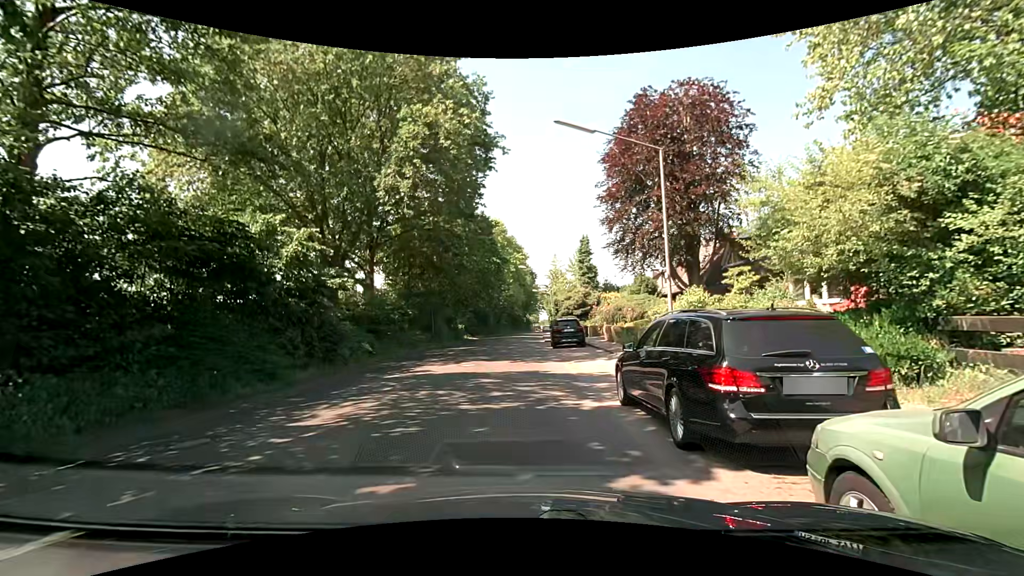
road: unclassified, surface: asphalt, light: Day
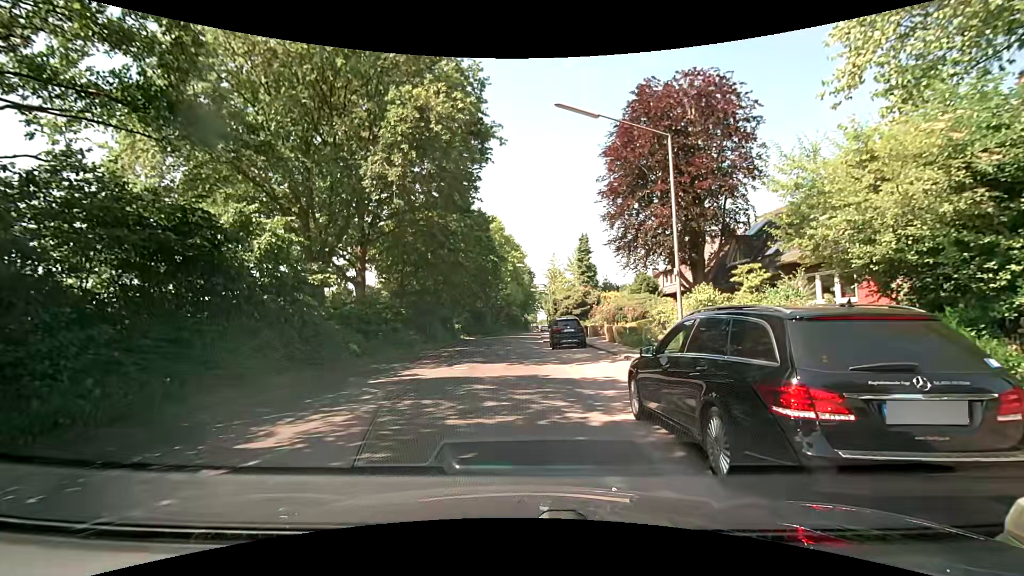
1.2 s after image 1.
(0.0, +1.2) m; 0°
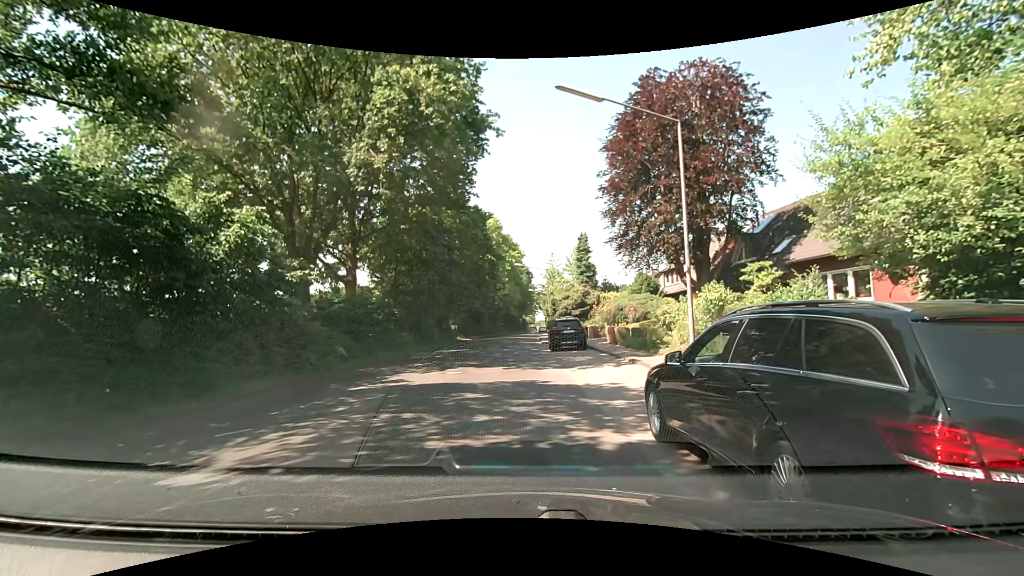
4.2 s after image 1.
(0.0, +1.2) m; 0°
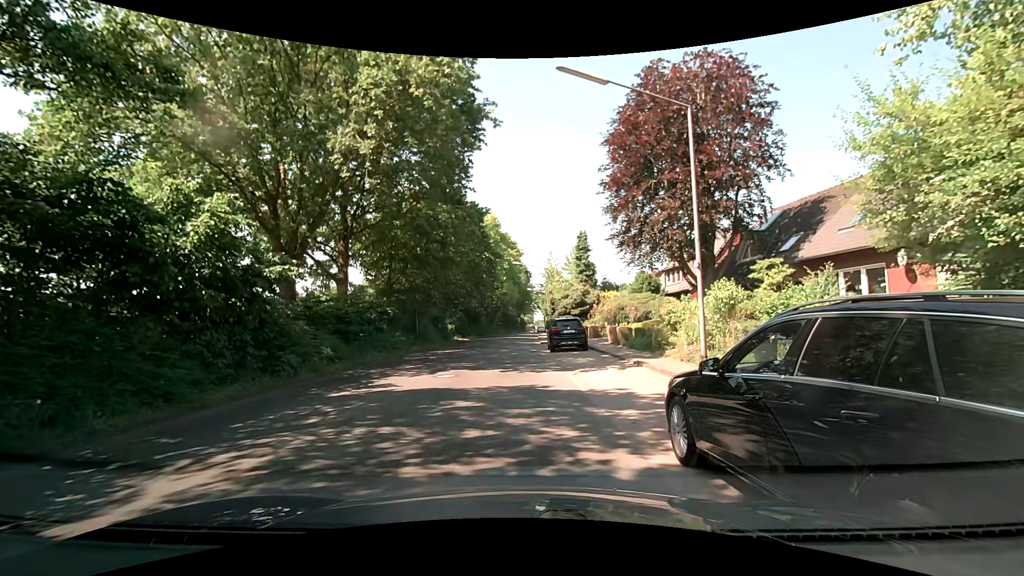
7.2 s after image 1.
(0.0, +1.0) m; 0°
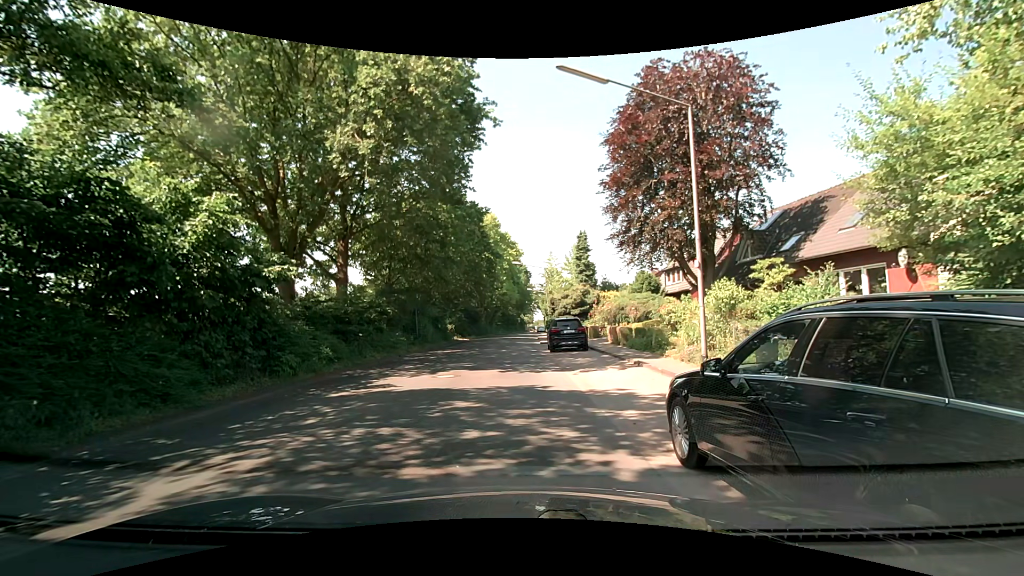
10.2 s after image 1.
(0.0, +0.1) m; 0°
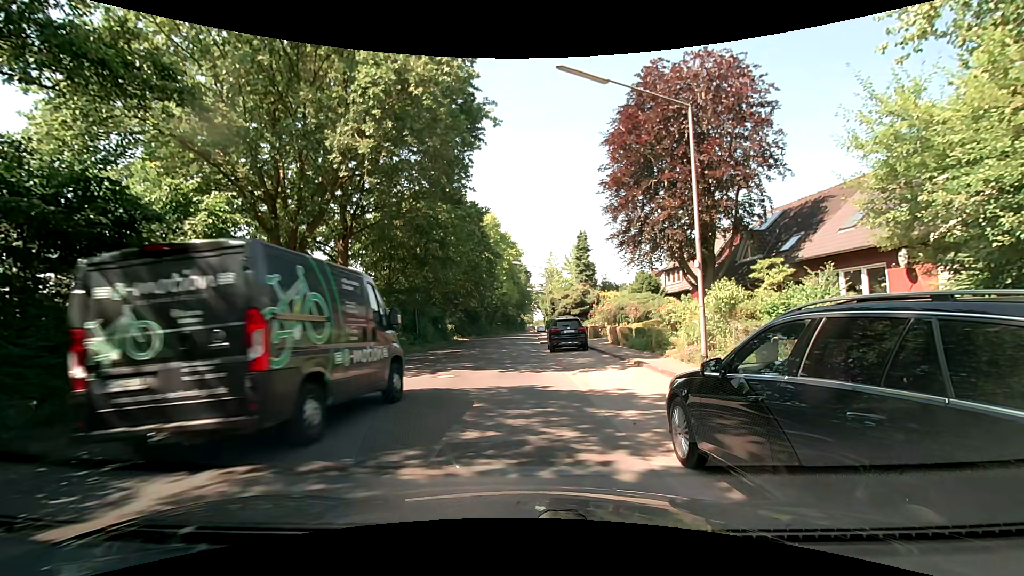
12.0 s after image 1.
(0.0, 0.0) m; 0°
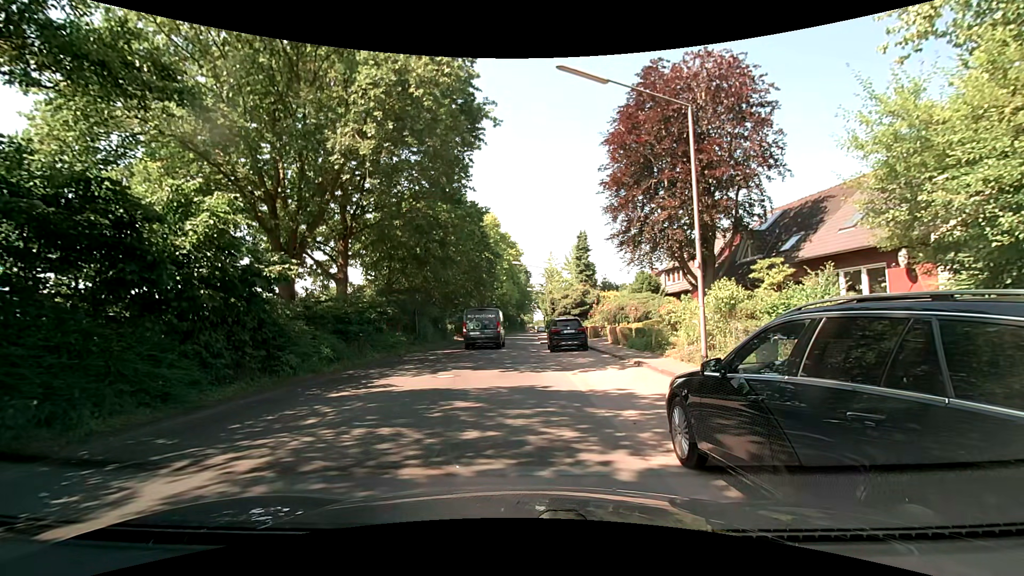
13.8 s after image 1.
(0.0, 0.0) m; 0°
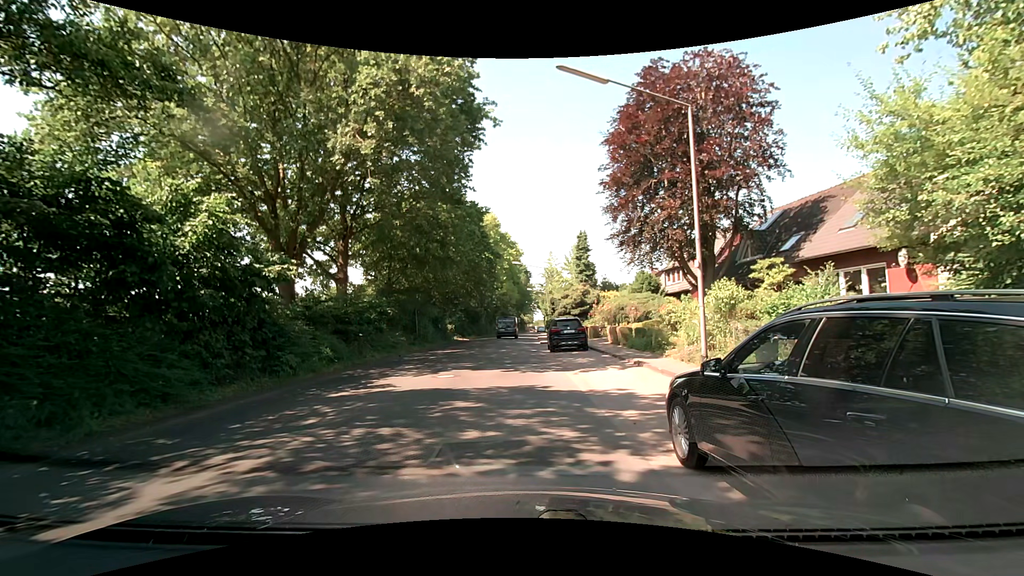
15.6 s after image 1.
(0.0, 0.0) m; 0°
